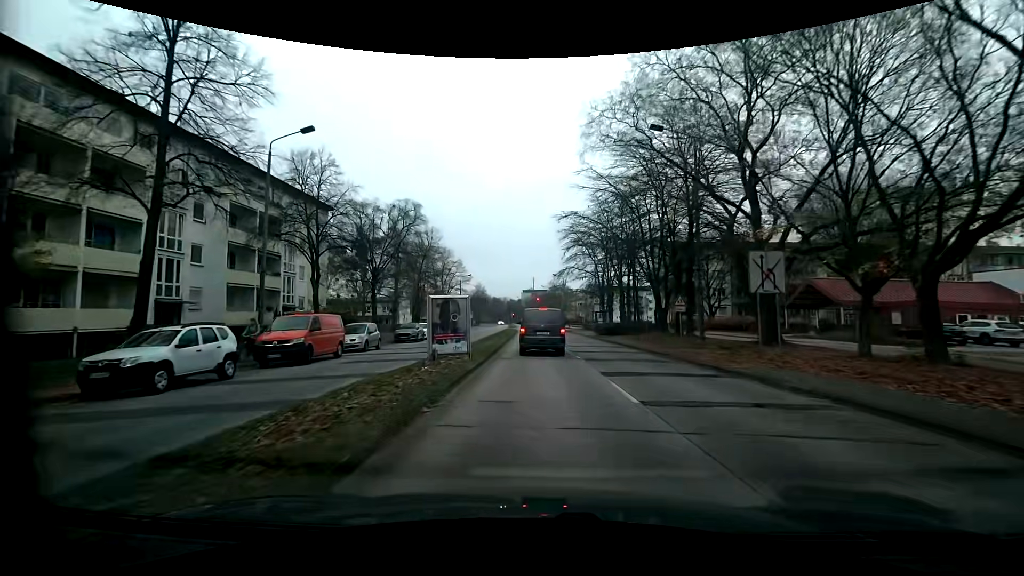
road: tertiary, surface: asphalt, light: Day
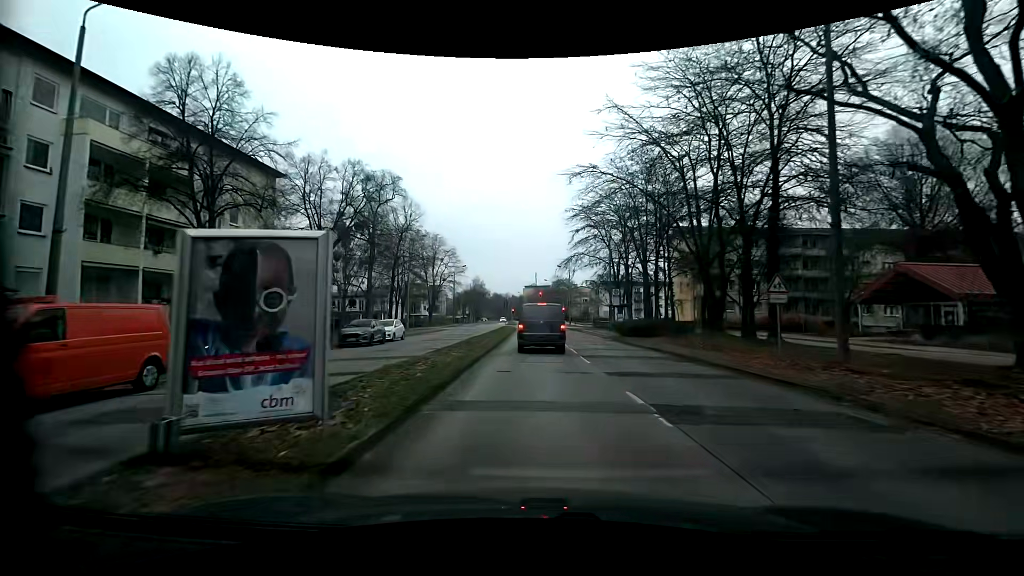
(0.0, +11.0) m; 0°
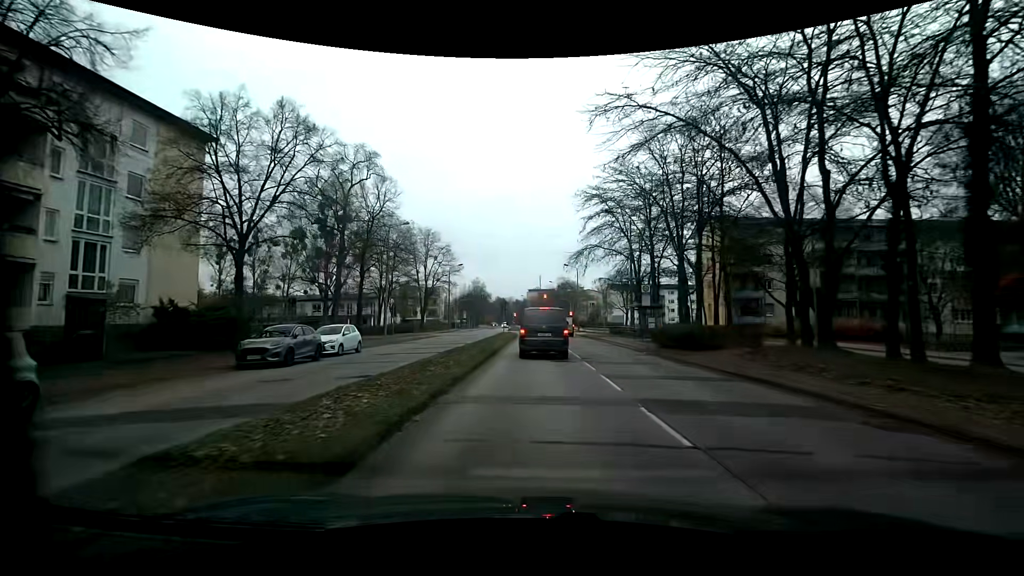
(-0.1, +9.5) m; -1°
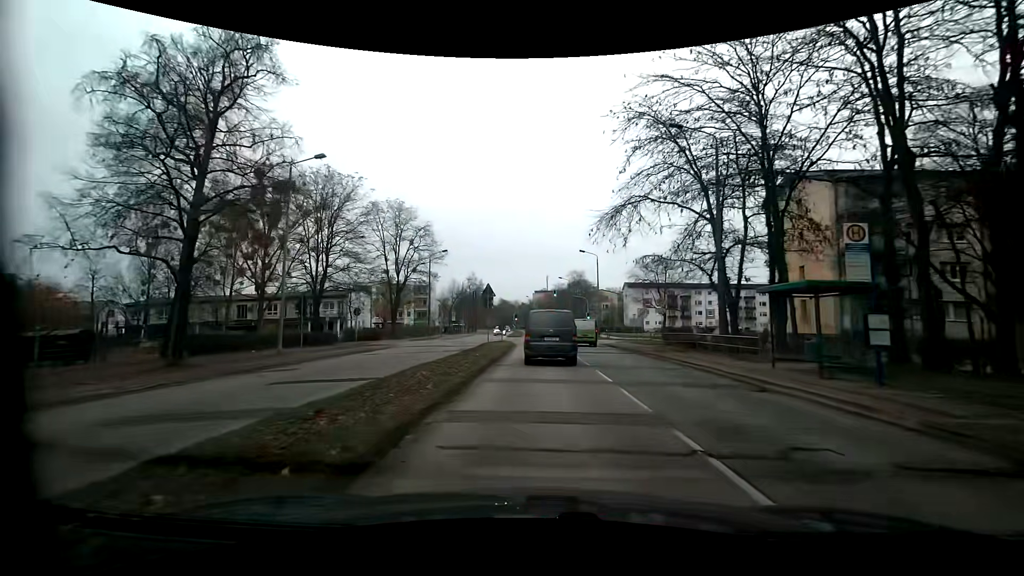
(+0.1, +20.1) m; -1°
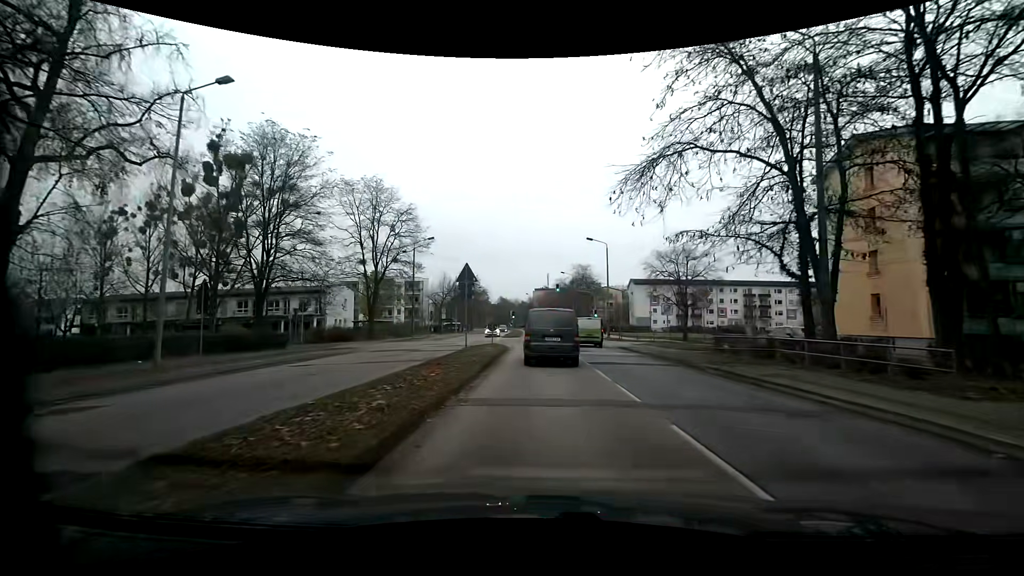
(+0.2, +8.7) m; +1°
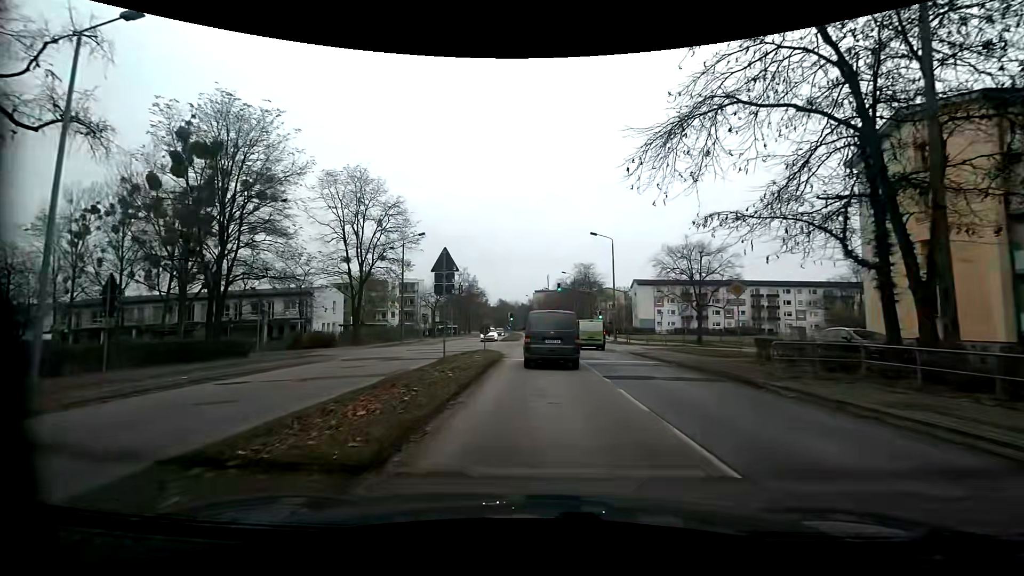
(0.0, +4.5) m; 0°
